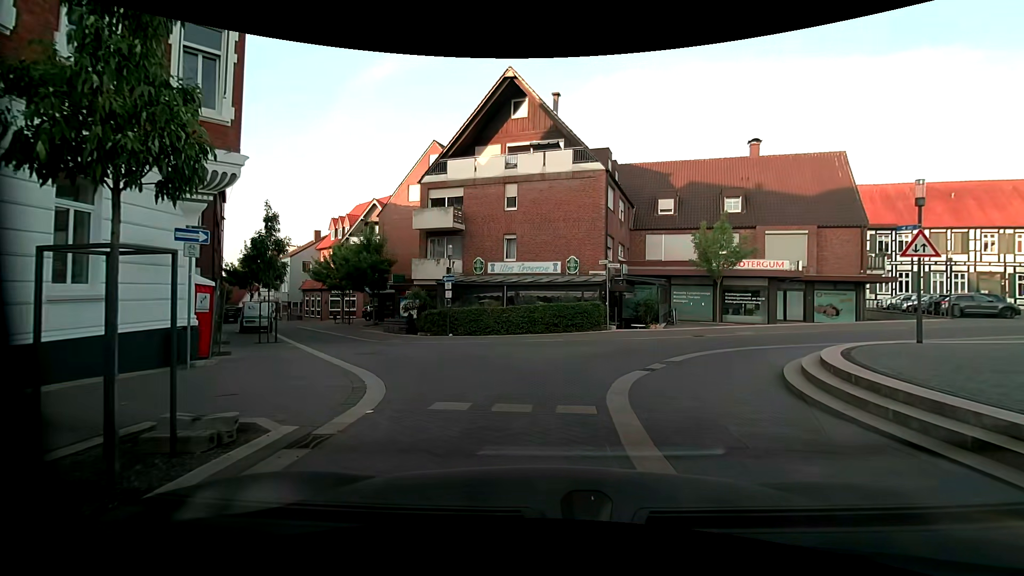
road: residential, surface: paving_stones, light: Day
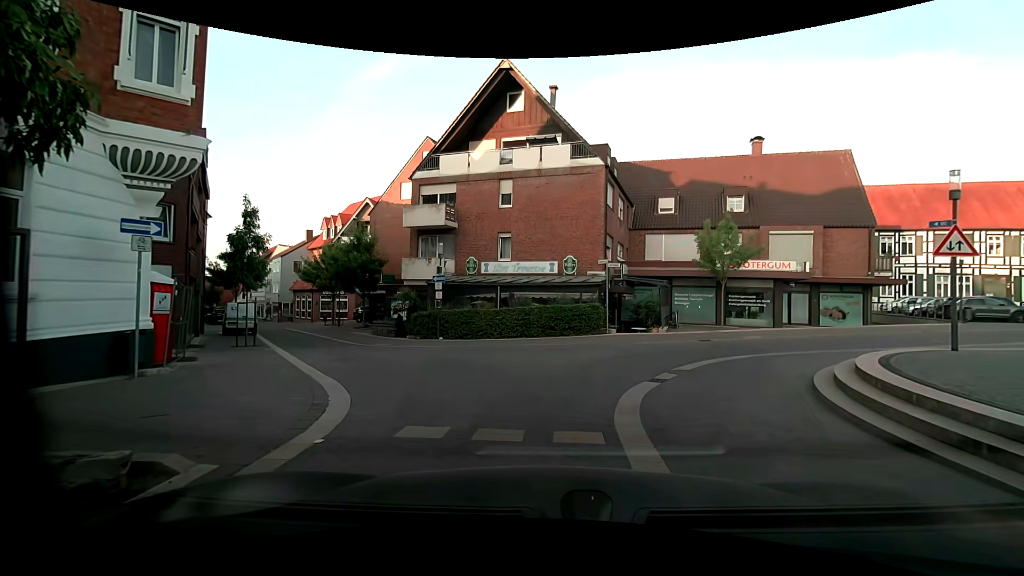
(0.0, +1.3) m; +2°
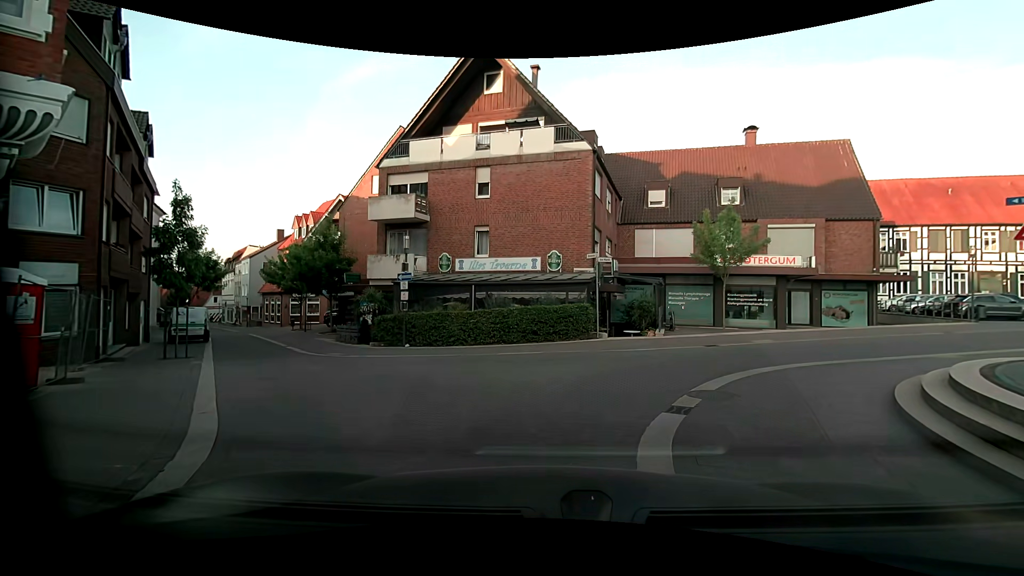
(0.0, +2.8) m; -1°
